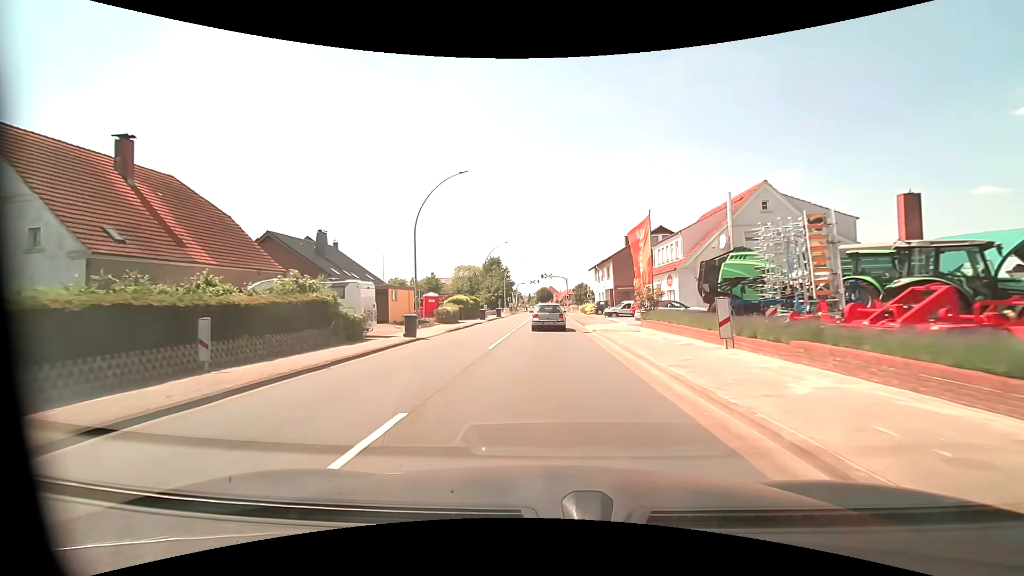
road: primary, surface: asphalt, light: Day
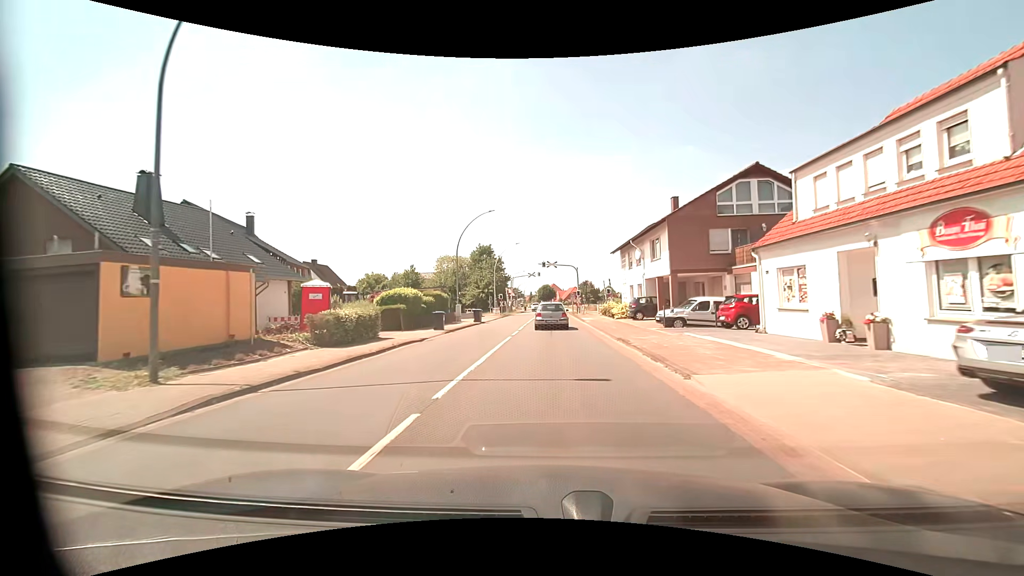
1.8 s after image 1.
(0.0, +21.4) m; 0°
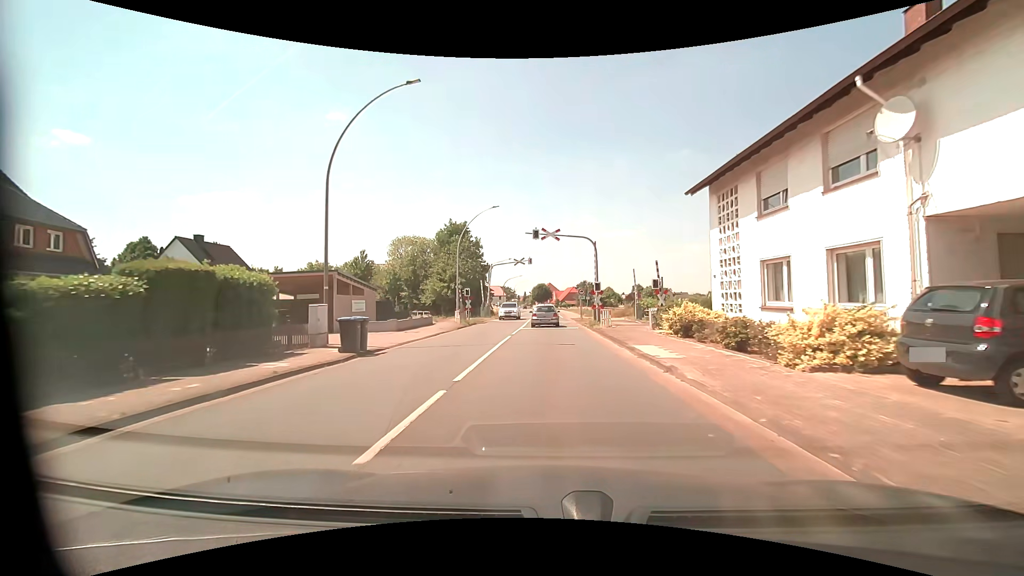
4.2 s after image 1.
(0.0, +25.9) m; 0°
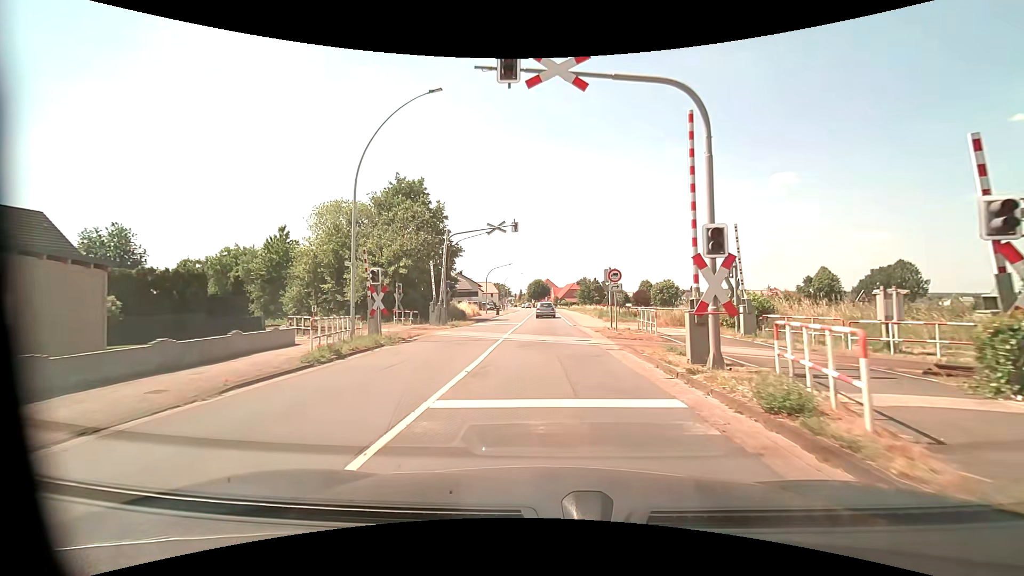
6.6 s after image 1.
(0.0, +22.5) m; 0°
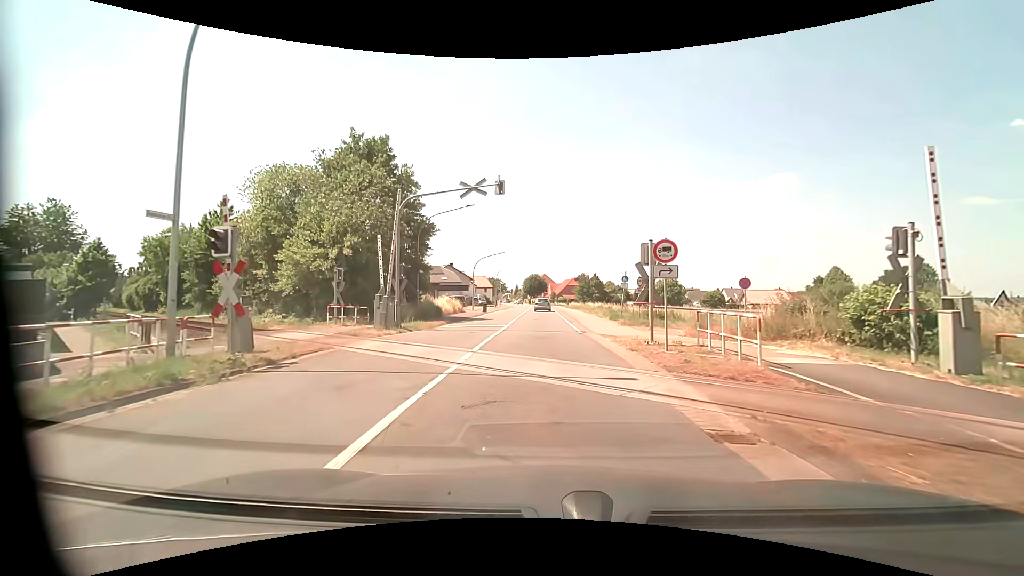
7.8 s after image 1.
(0.0, +9.4) m; 0°
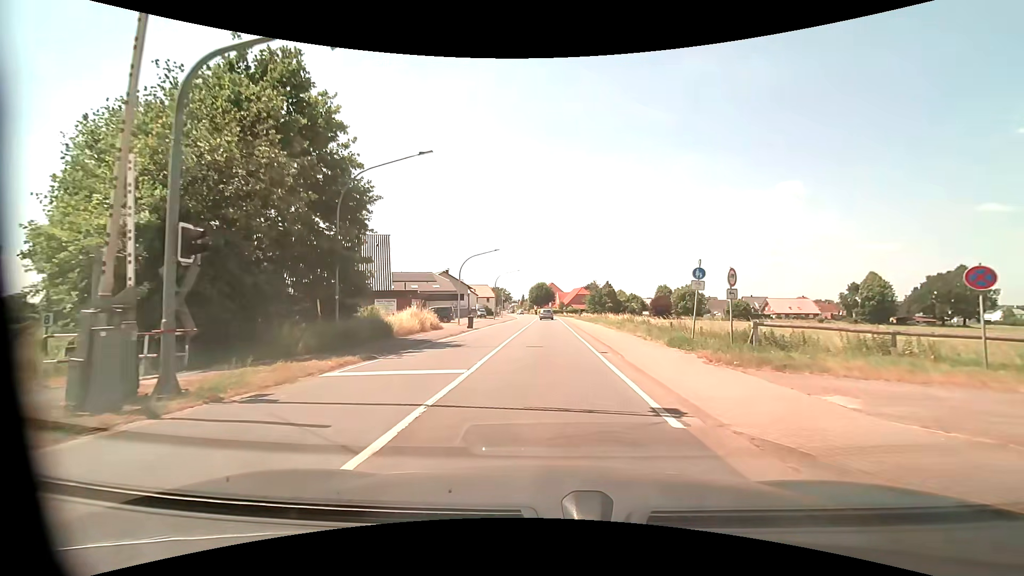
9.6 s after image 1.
(+0.1, +13.9) m; -1°
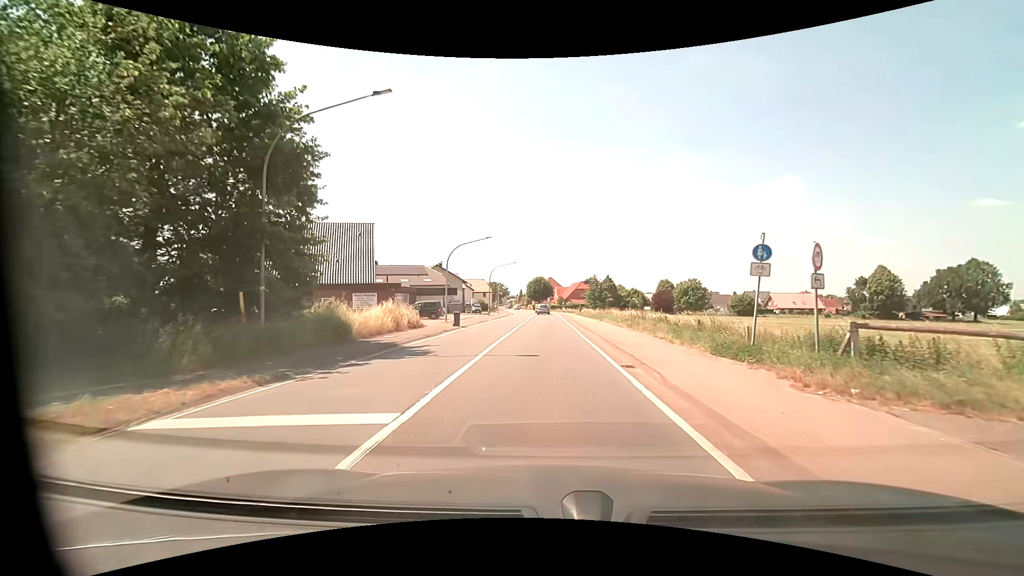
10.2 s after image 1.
(+0.1, +5.1) m; +1°
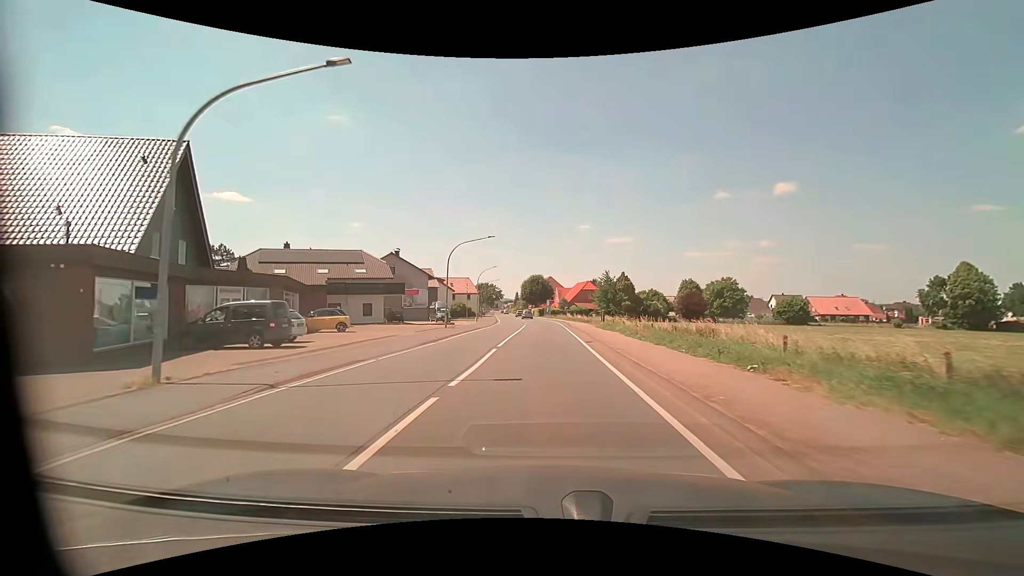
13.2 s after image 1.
(+0.2, +30.3) m; 0°
(0, +10) (0, +20) (0, +30) (0, +40) (-1, +50) (-1, +60) (-2, +70) (-3, +80) (-4, +90) (-5, +100) m
